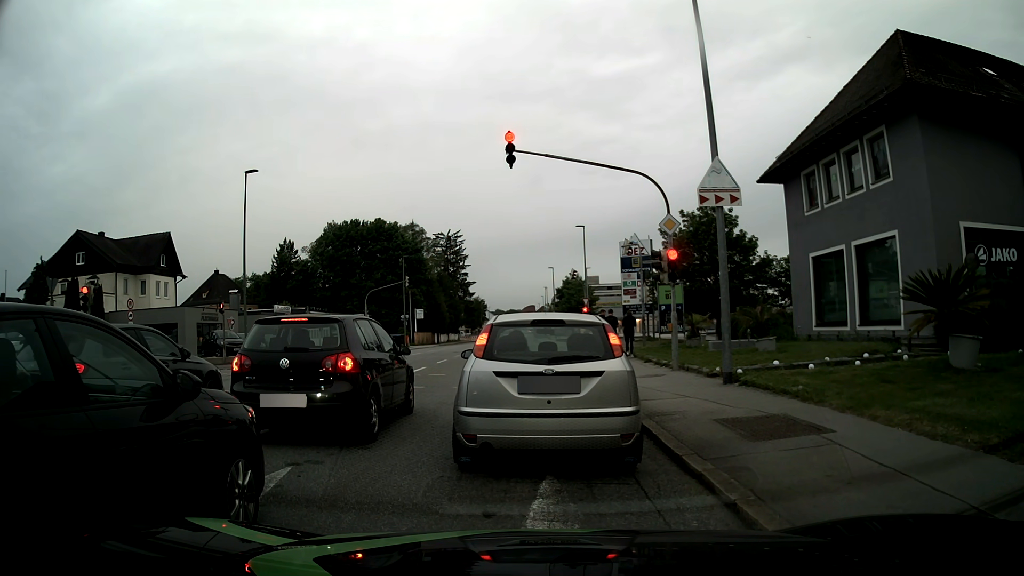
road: tertiary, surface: asphalt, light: Day
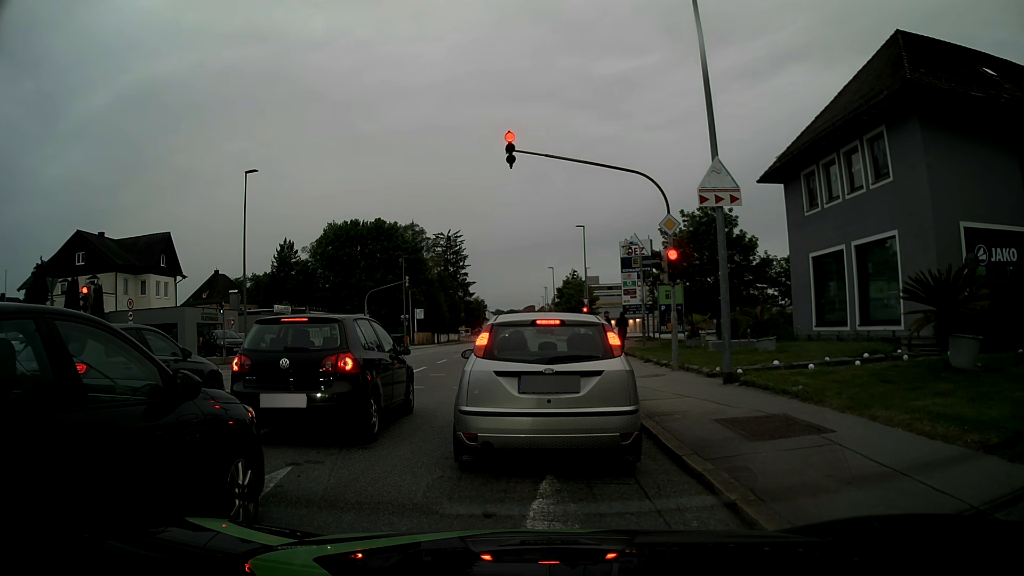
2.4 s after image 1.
(0.0, 0.0) m; 0°
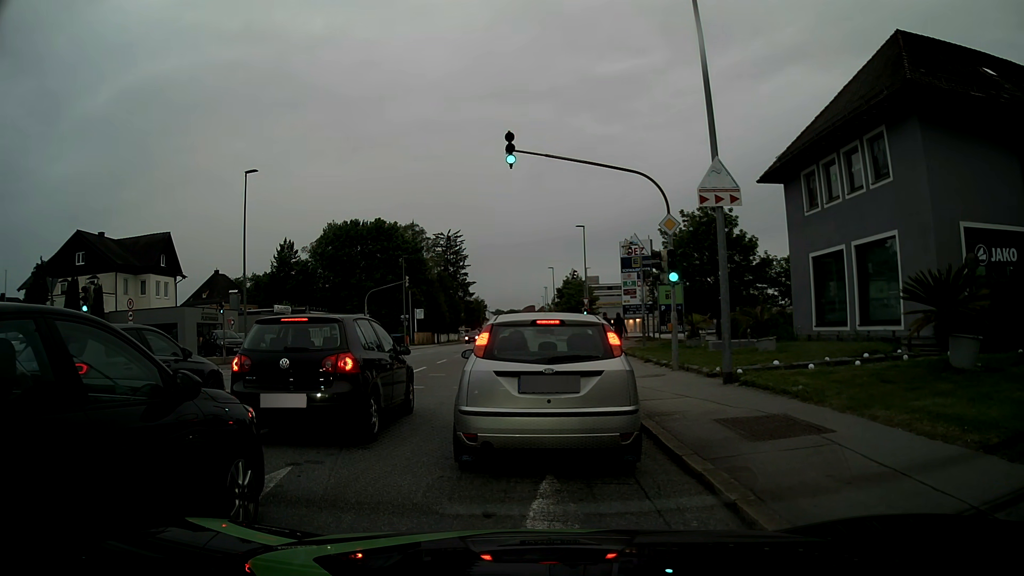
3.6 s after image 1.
(0.0, 0.0) m; 0°
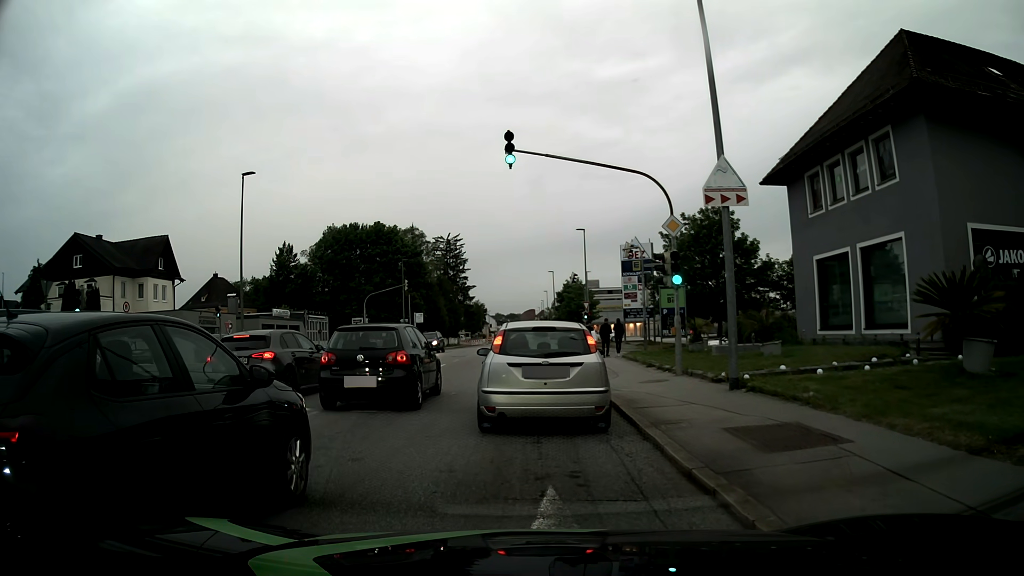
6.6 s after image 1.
(0.0, +0.5) m; 0°
(0, +10) (0, +20) (0, +30) (0, +40) (0, +50) (0, +60) (0, +70) (0, +80) (-1, +90) (0, +100) m
